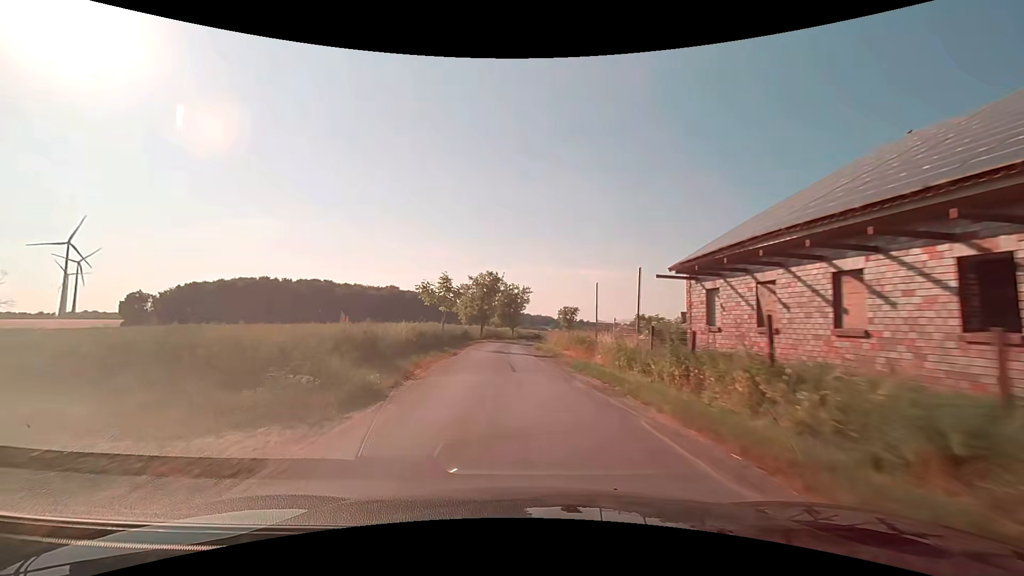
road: unclassified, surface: asphalt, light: Day
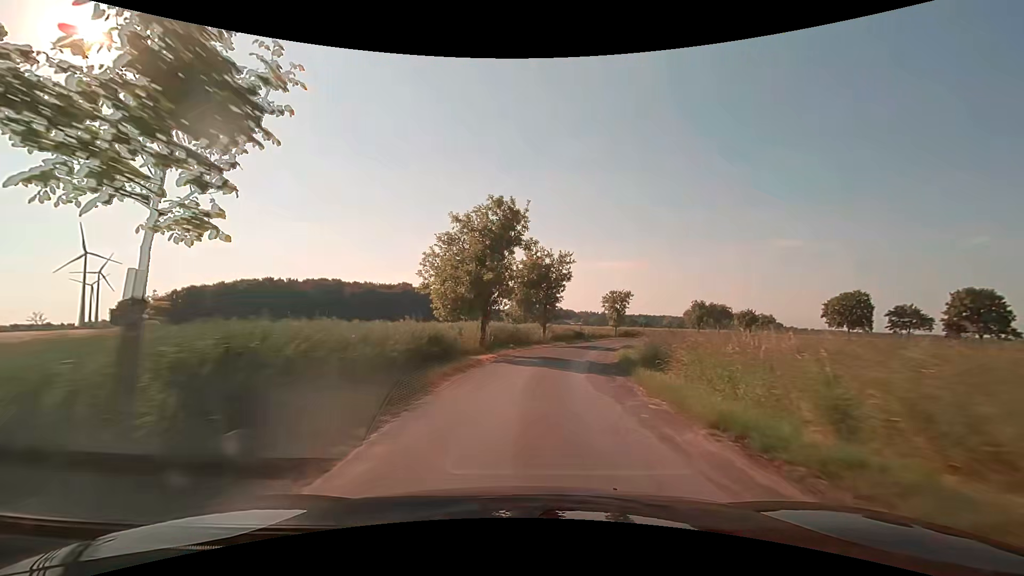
(-1.6, +26.2) m; -3°
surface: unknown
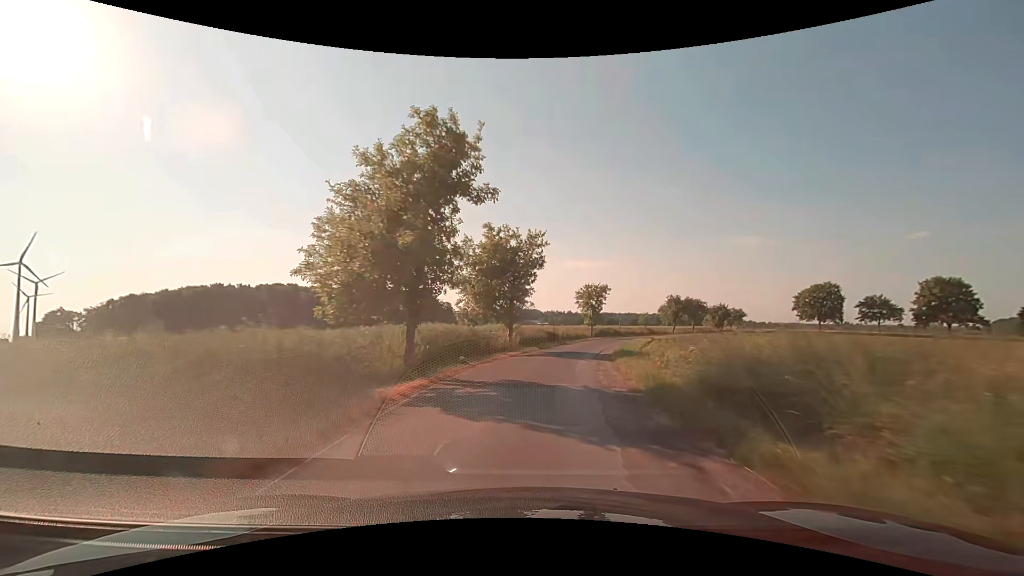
(+0.3, +8.4) m; +4°
(0, +10) (+1, +20) (+3, +30) (+5, +40) (+8, +49) (+11, +59) (+15, +68) (+19, +77) (+24, +86) (+29, +94) m
